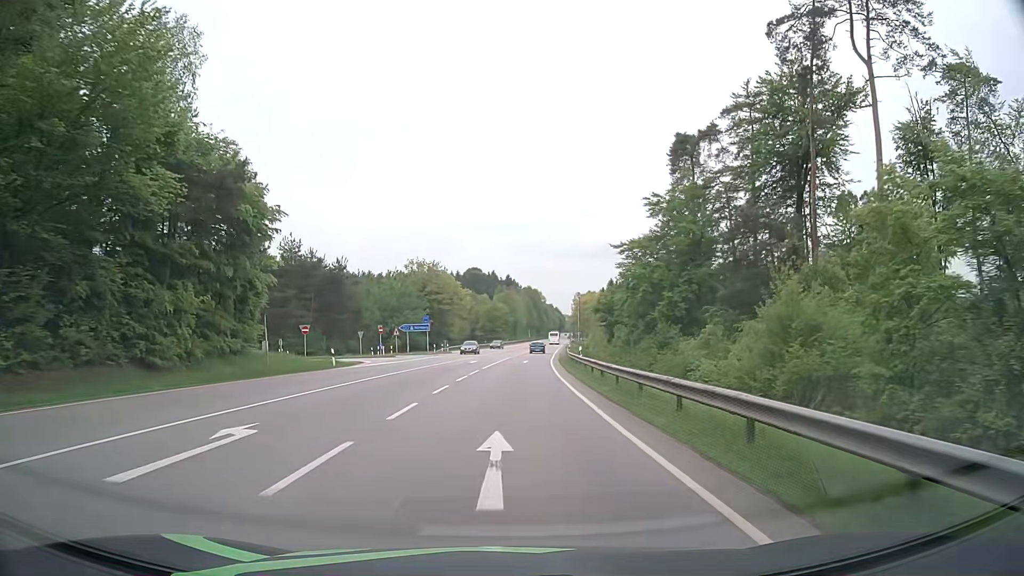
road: secondary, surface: asphalt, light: Day
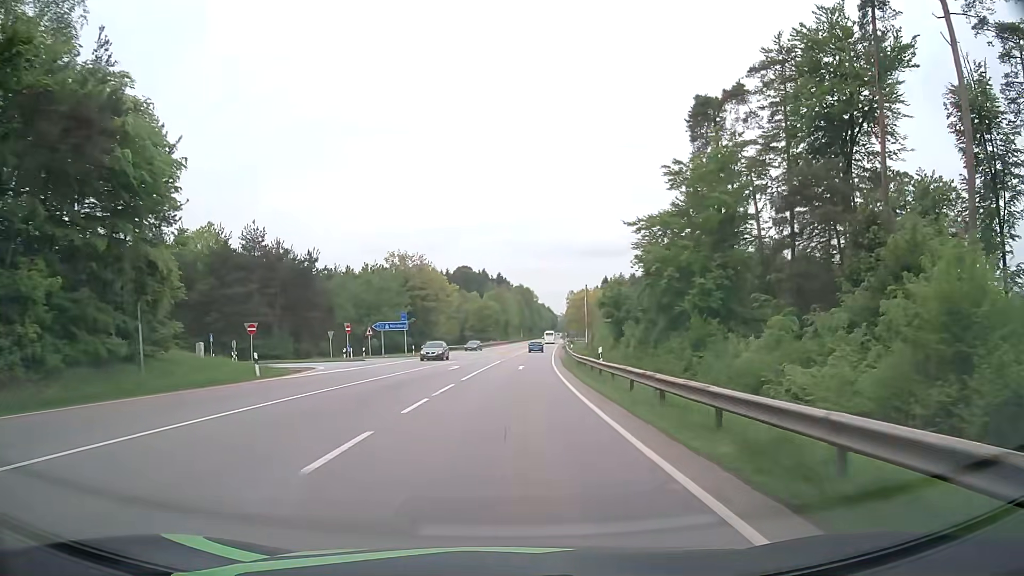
(+0.1, +10.8) m; +1°
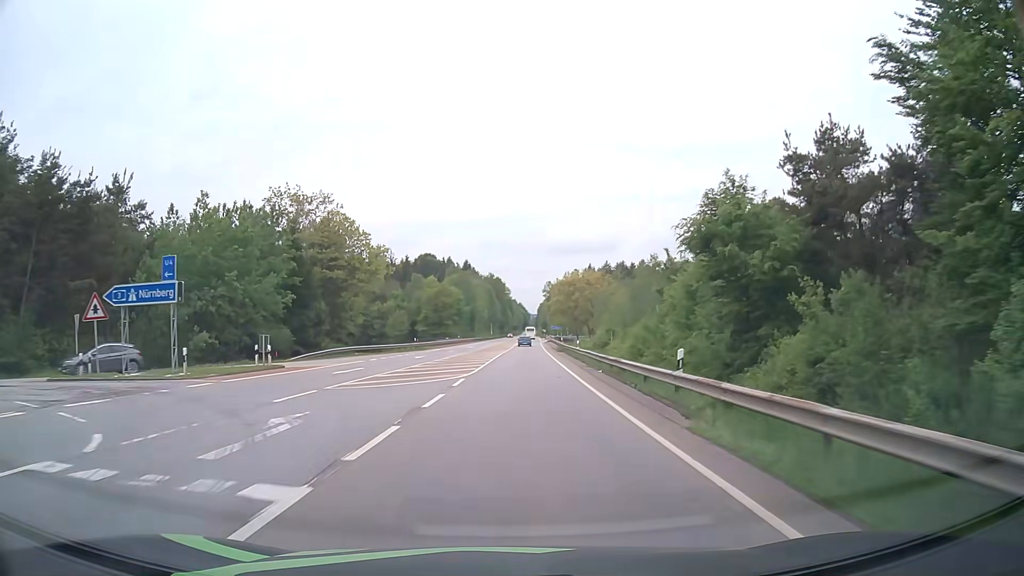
(+1.1, +43.2) m; +3°
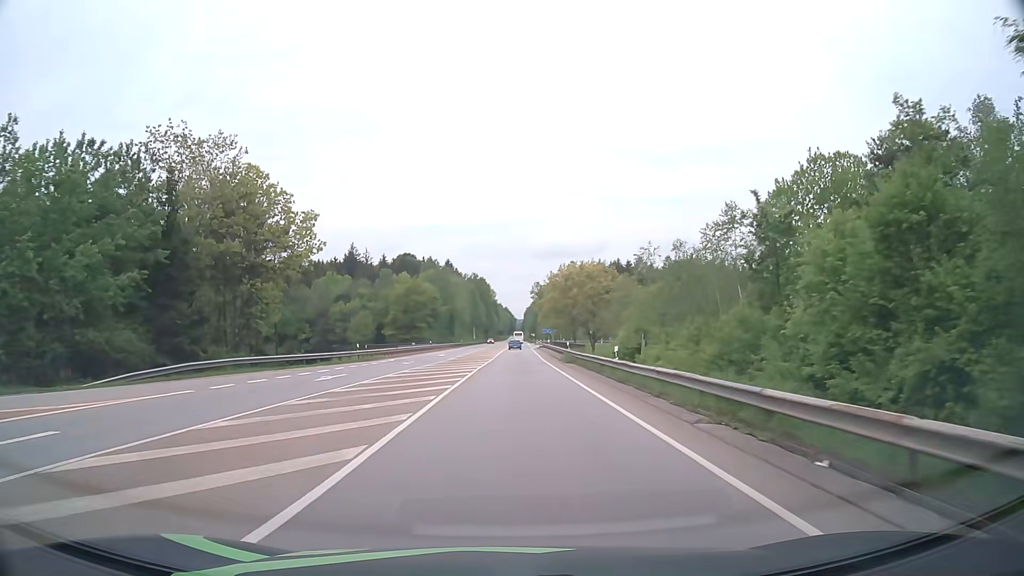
(+0.2, +21.6) m; +1°
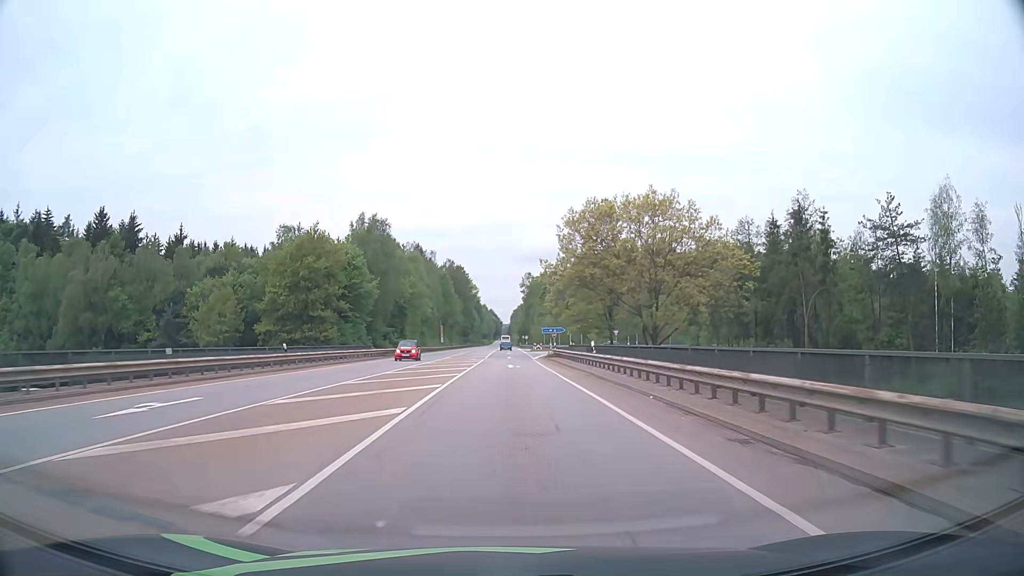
(+0.5, +53.7) m; +1°
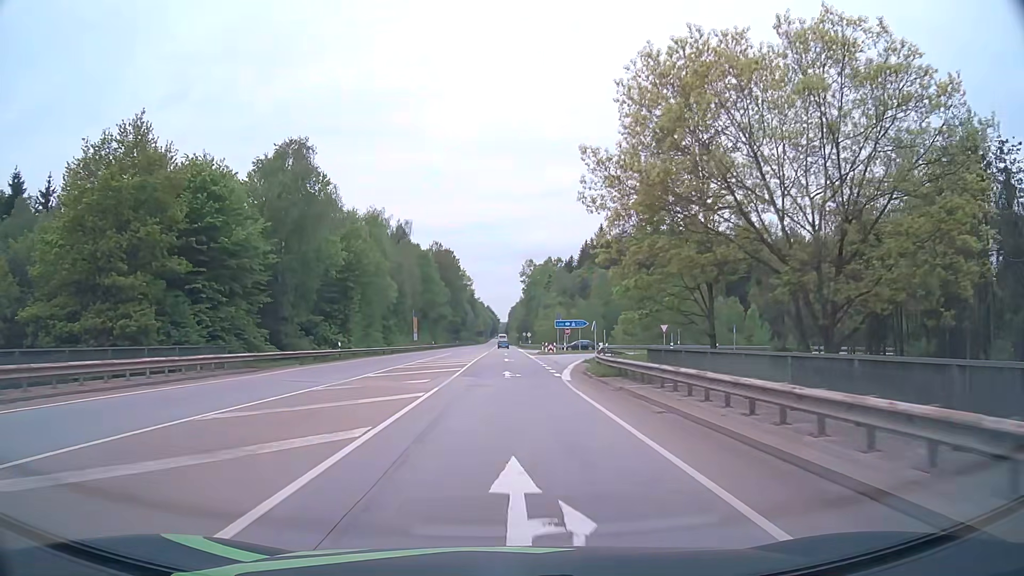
(+0.1, +32.1) m; 0°
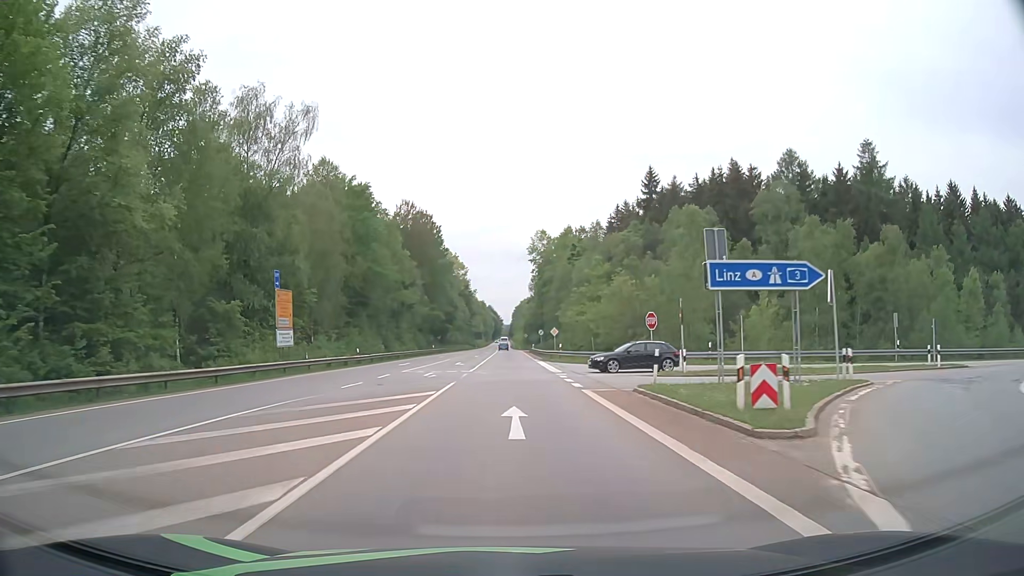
(-0.1, +53.6) m; 0°
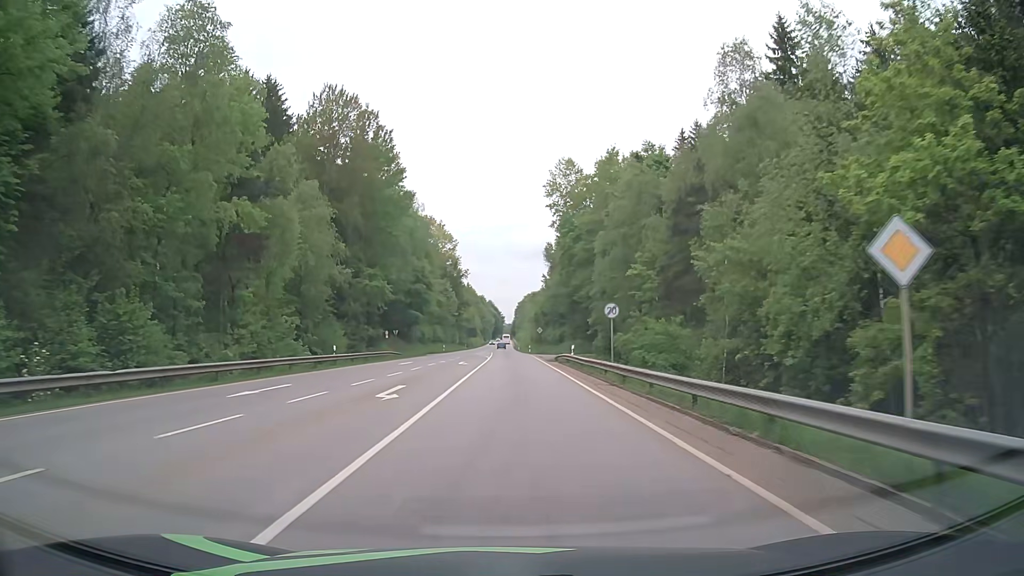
(+0.1, +53.8) m; 0°
(0, +10) (0, +20) (0, +30) (0, +40) (0, +50) (-1, +60) (-1, +70) (-1, +80) (-1, +90) (-1, +100) m
